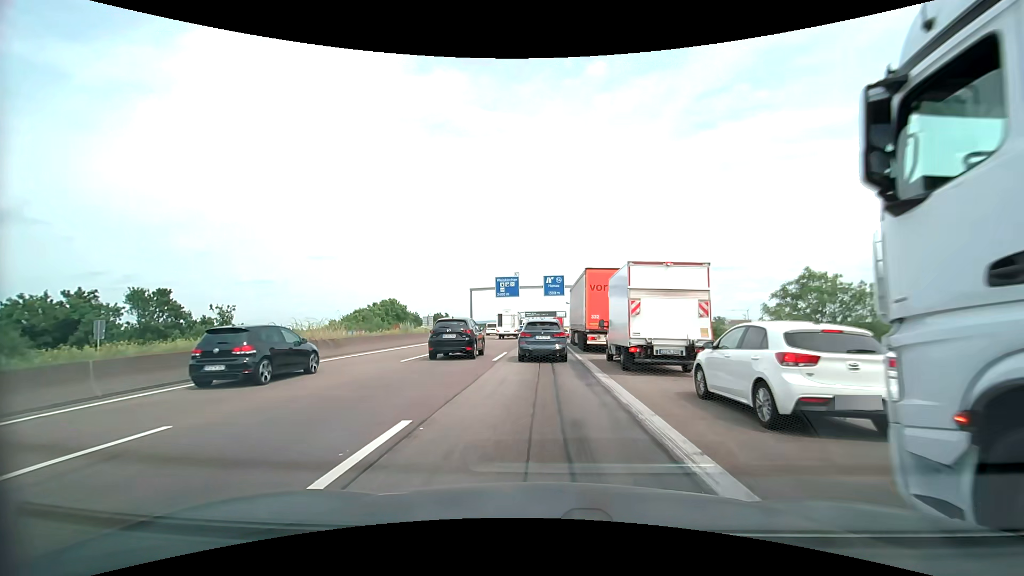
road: motorway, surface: asphalt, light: Day
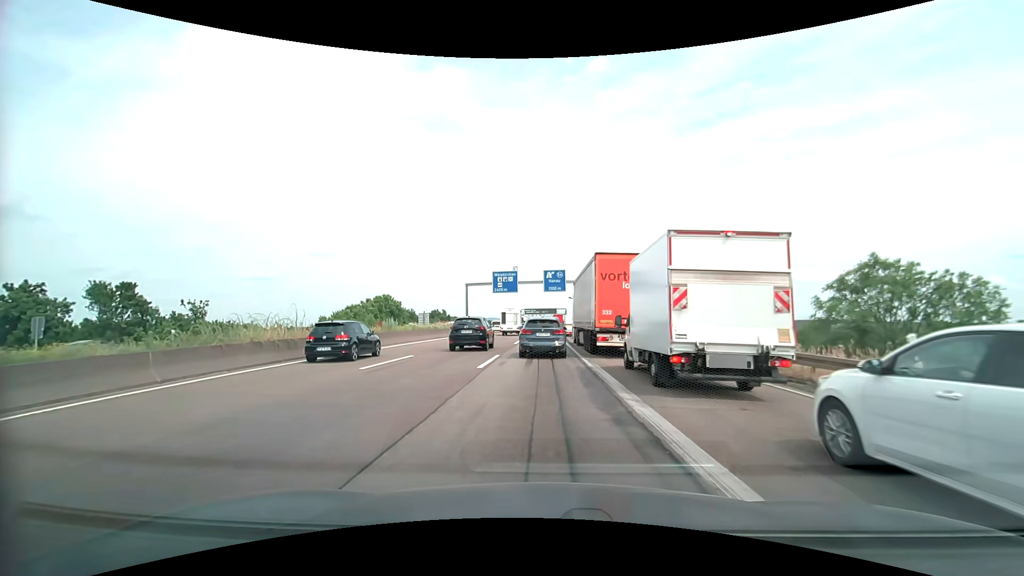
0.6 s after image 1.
(0.0, +4.4) m; 0°
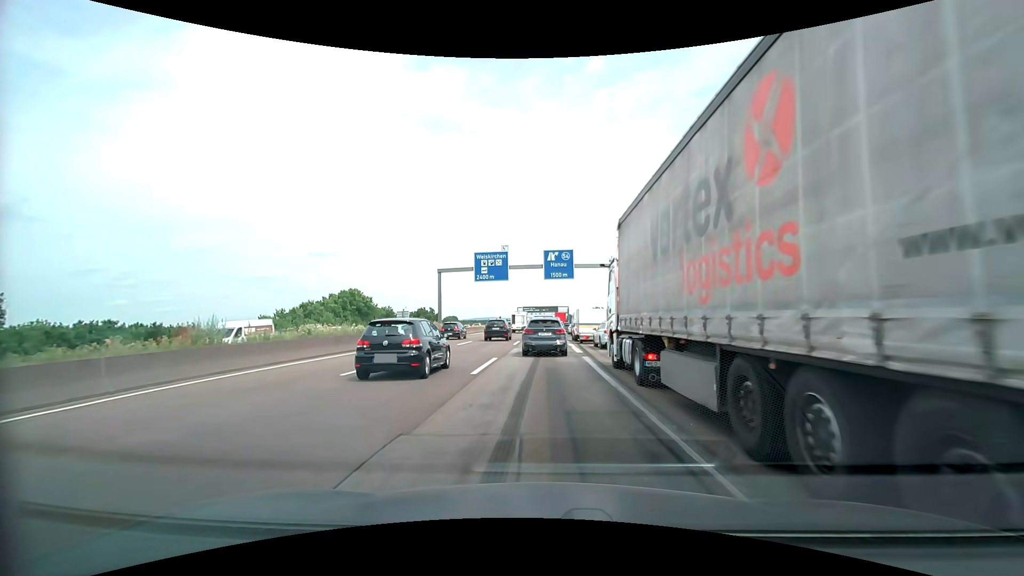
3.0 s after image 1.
(-0.2, +19.6) m; -1°
